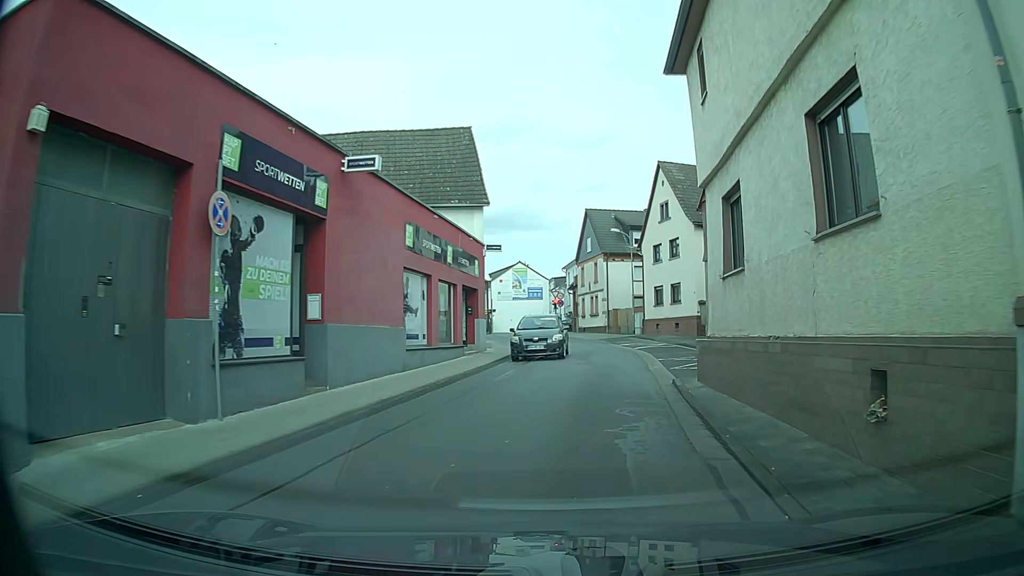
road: unclassified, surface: asphalt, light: Day
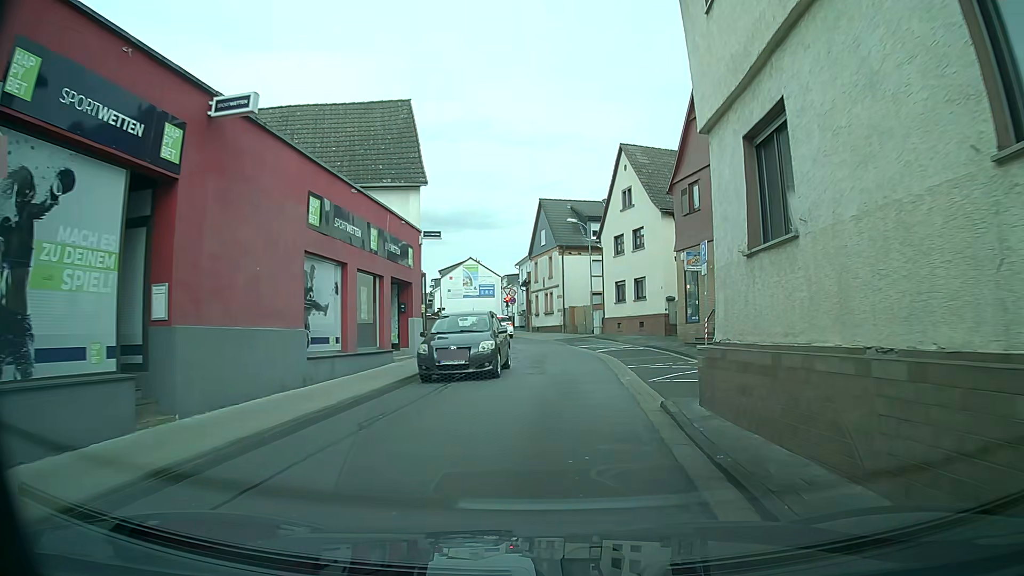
(+0.1, +4.0) m; +3°
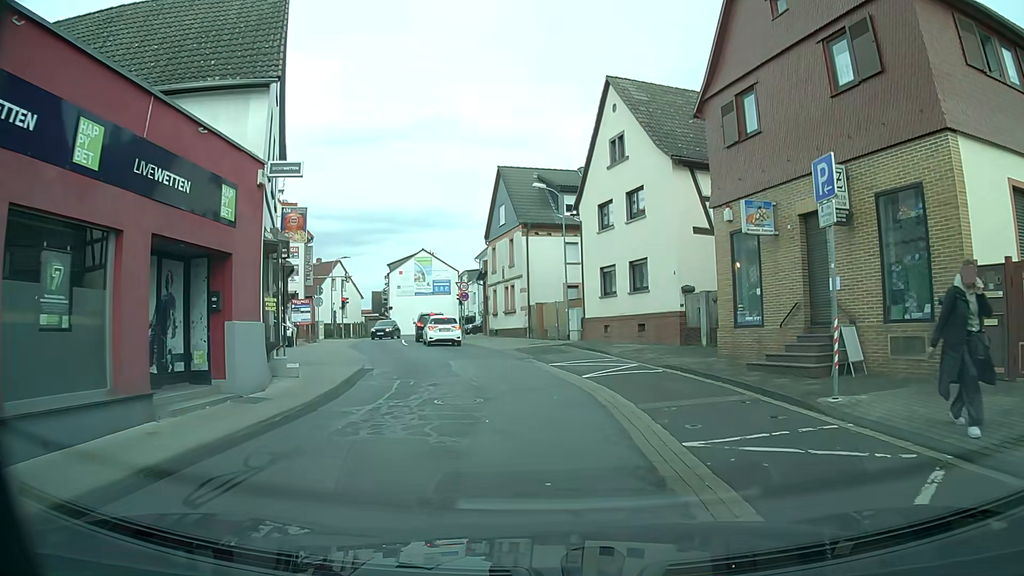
(+0.4, +11.0) m; +5°
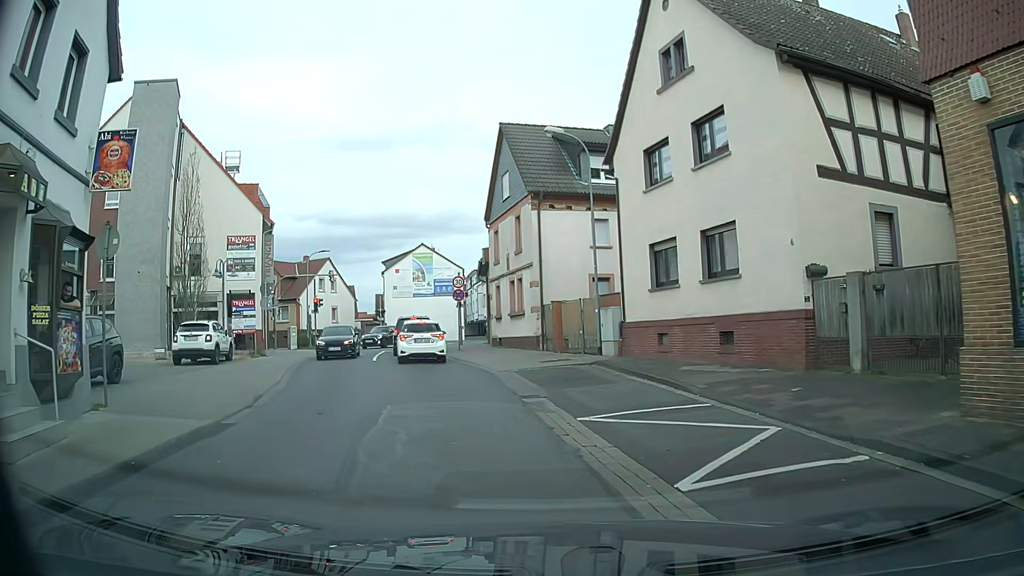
(-0.2, +9.6) m; -2°
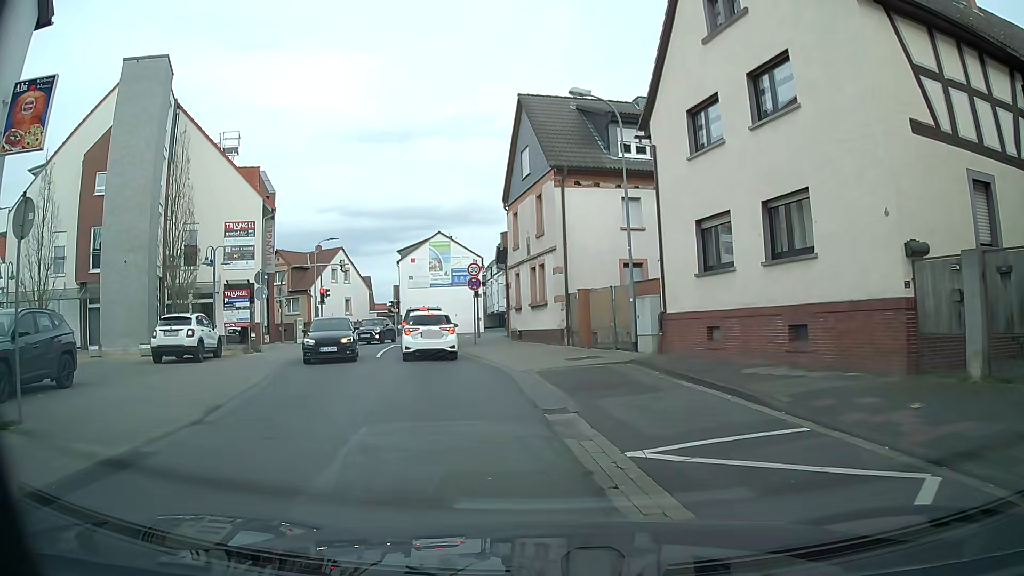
(0.0, +2.9) m; 0°
